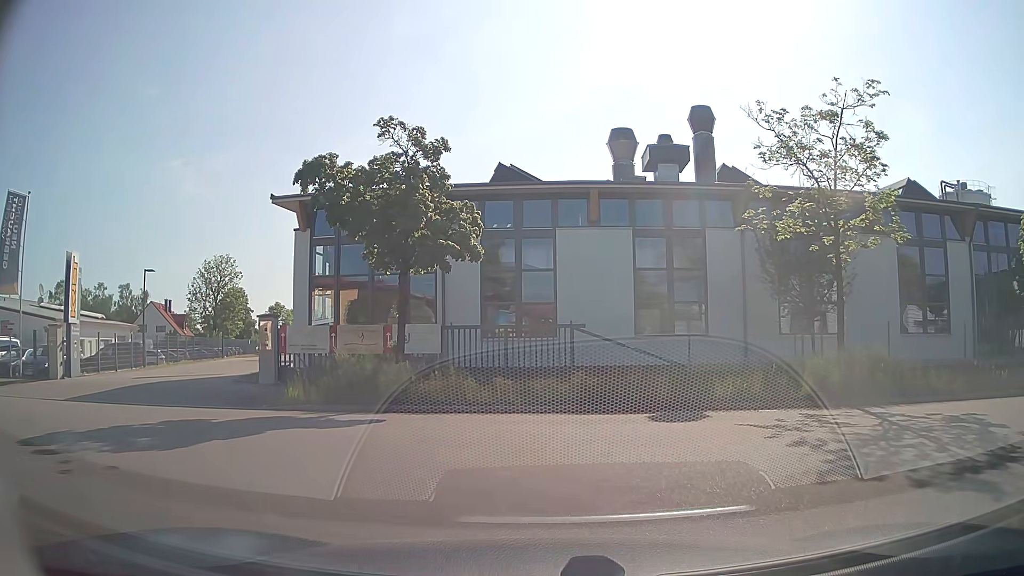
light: Day
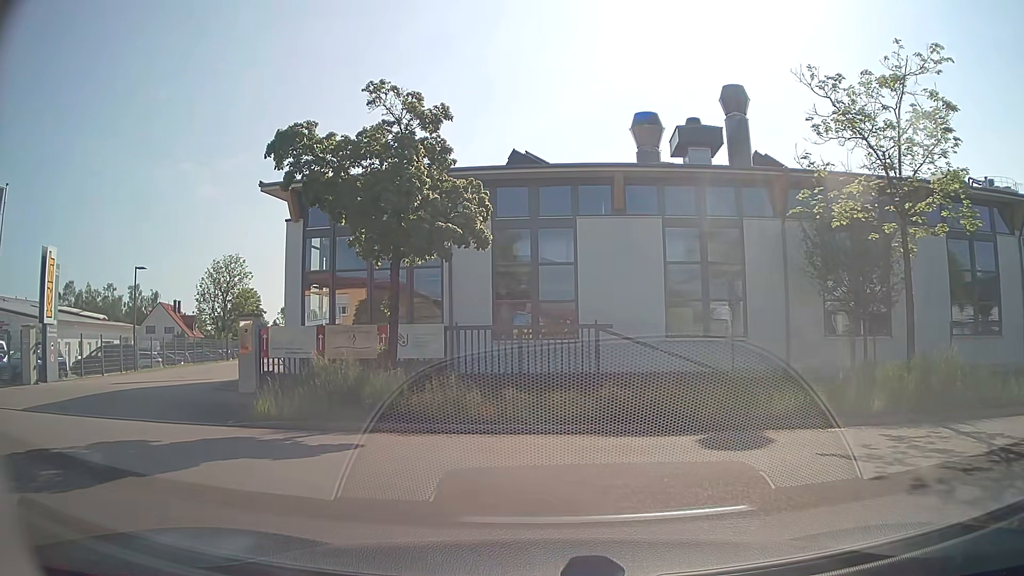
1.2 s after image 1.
(0.0, +2.6) m; -1°
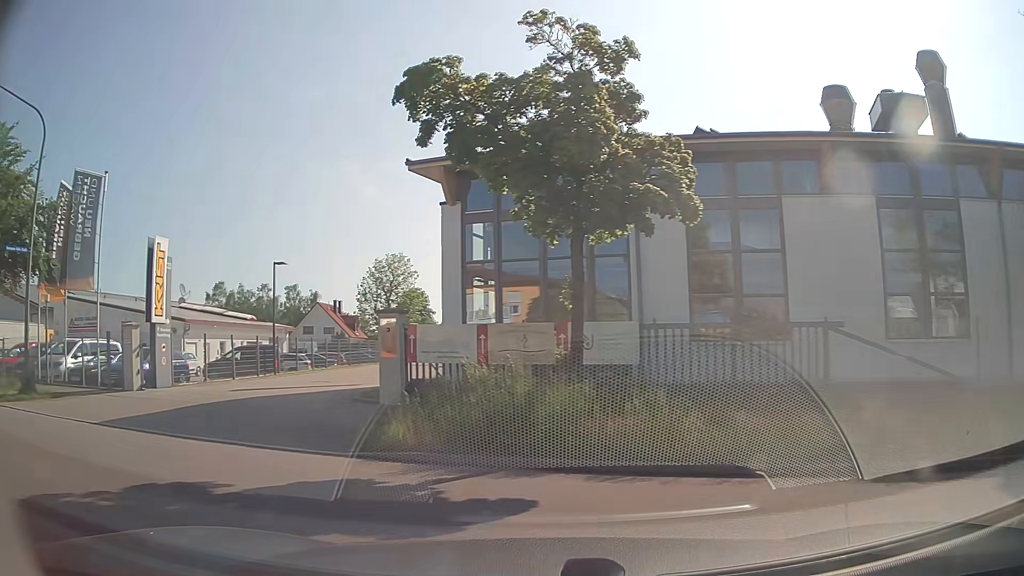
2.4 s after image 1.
(-0.3, +3.2) m; -13°
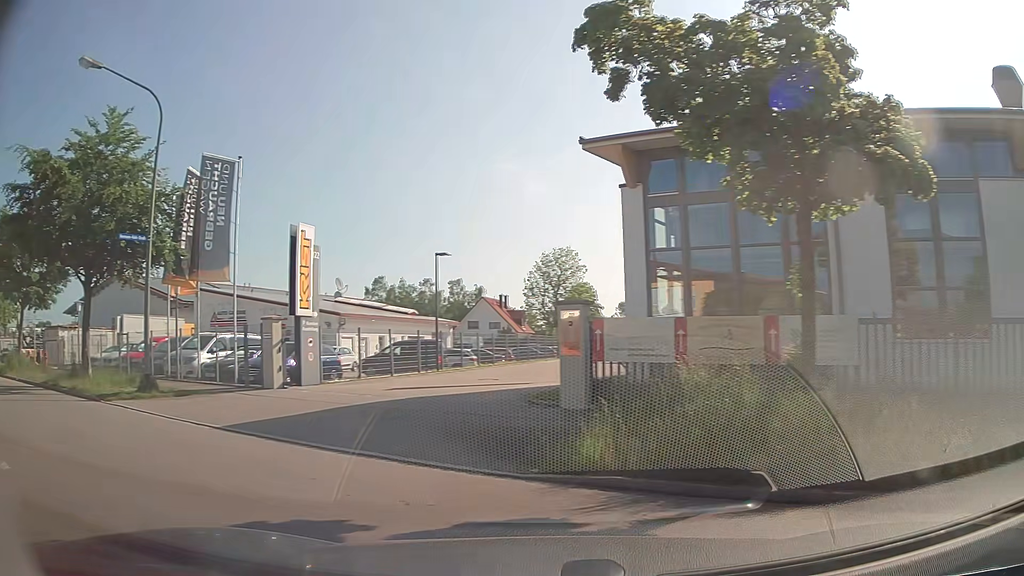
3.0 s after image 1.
(-0.2, +1.8) m; -13°
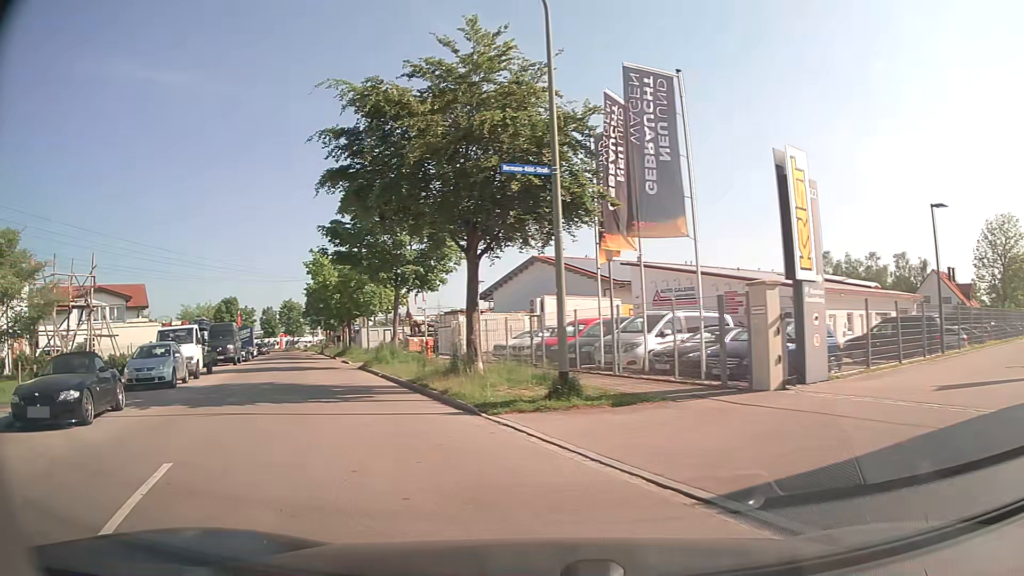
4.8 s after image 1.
(-2.4, +5.9) m; -39°
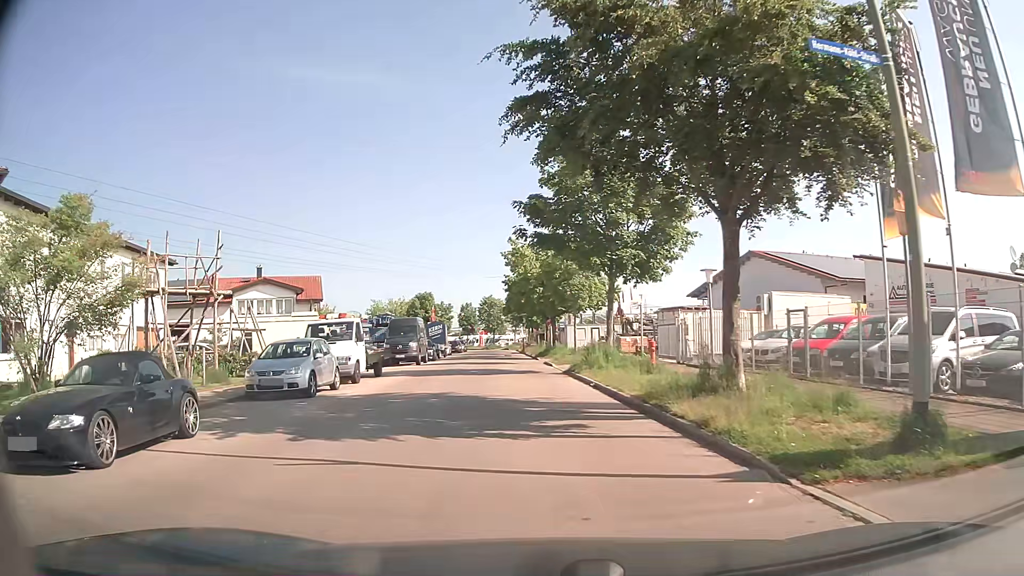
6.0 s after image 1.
(-1.0, +5.2) m; -19°
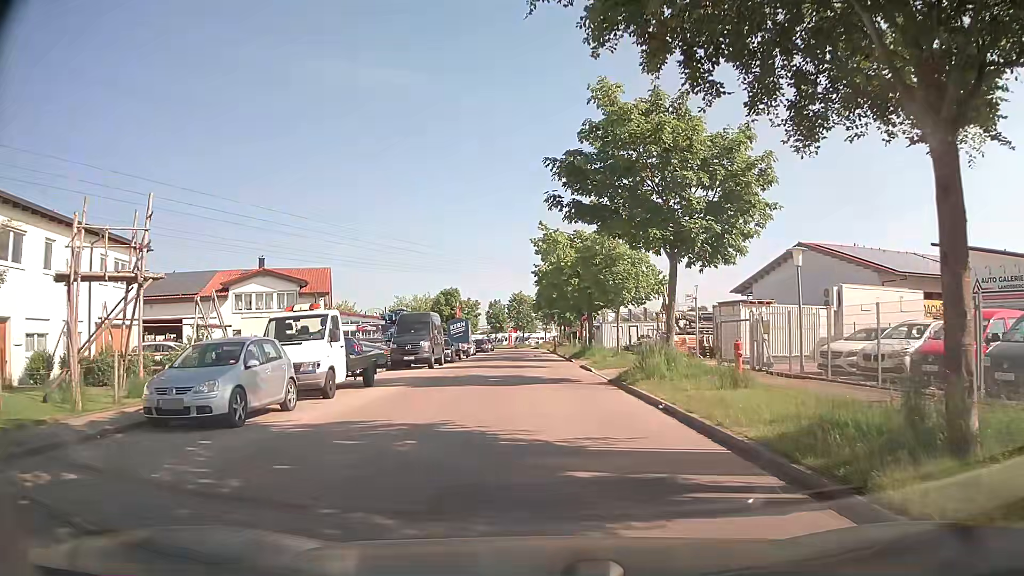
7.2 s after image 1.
(-0.2, +6.0) m; -2°
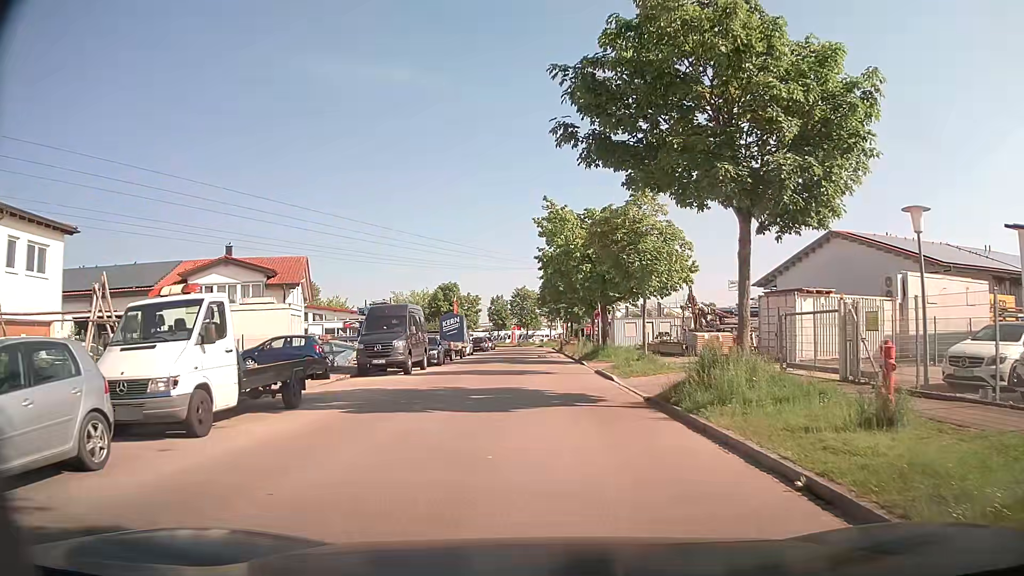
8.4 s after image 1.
(-0.1, +6.7) m; -1°
(0, +10) (0, +20) (0, +30) (0, +40) (0, +50) (0, +60) (0, +70) (-1, +80) (-1, +90) (-2, +100) m
